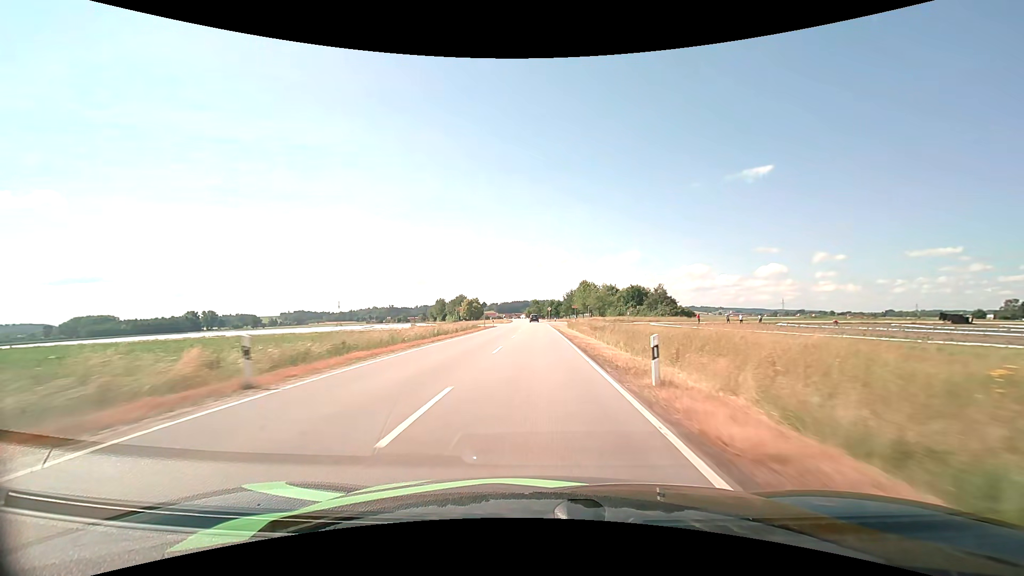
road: tertiary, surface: asphalt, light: Day
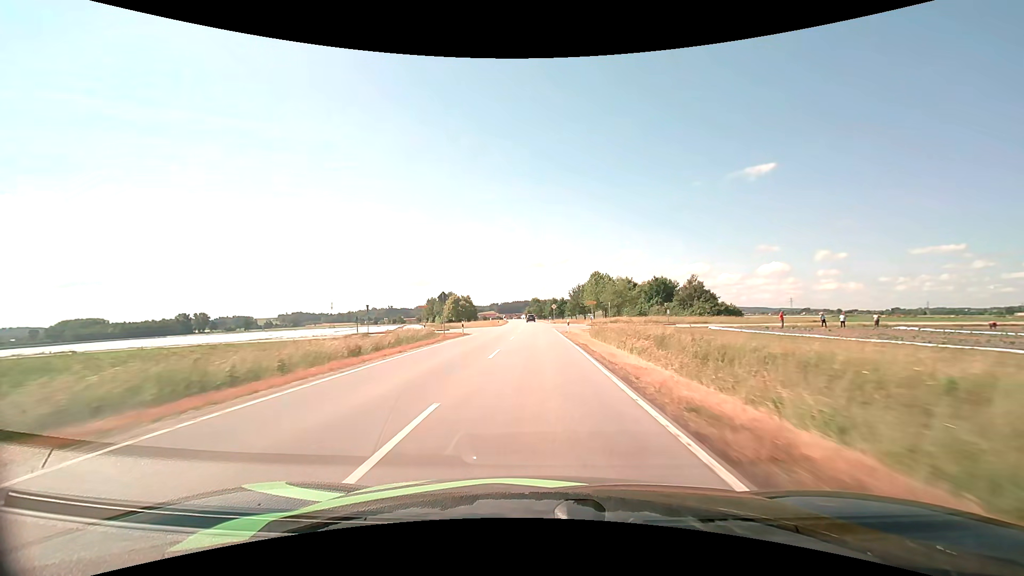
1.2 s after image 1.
(0.0, +26.0) m; 0°
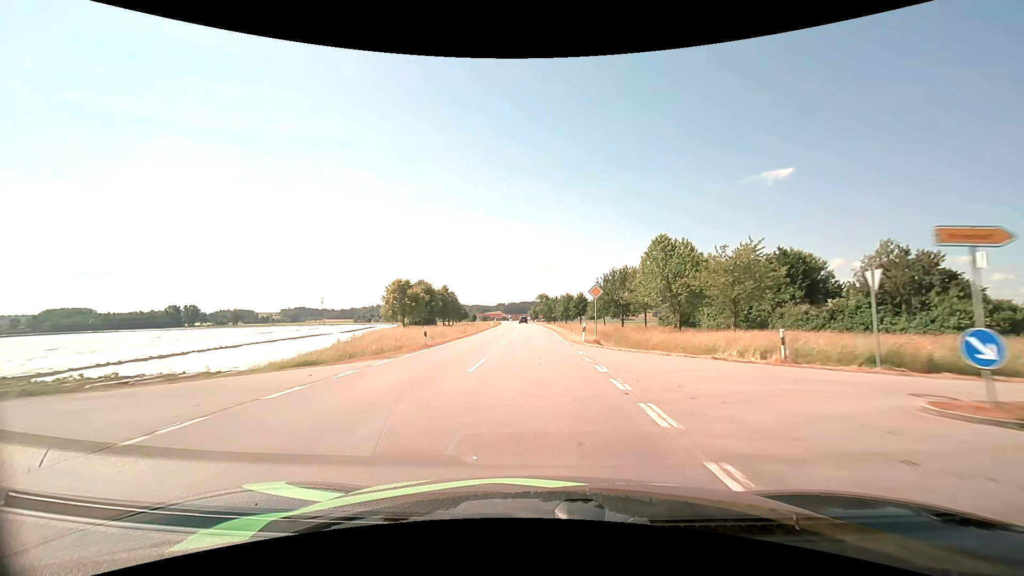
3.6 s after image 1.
(-0.1, +52.3) m; -1°
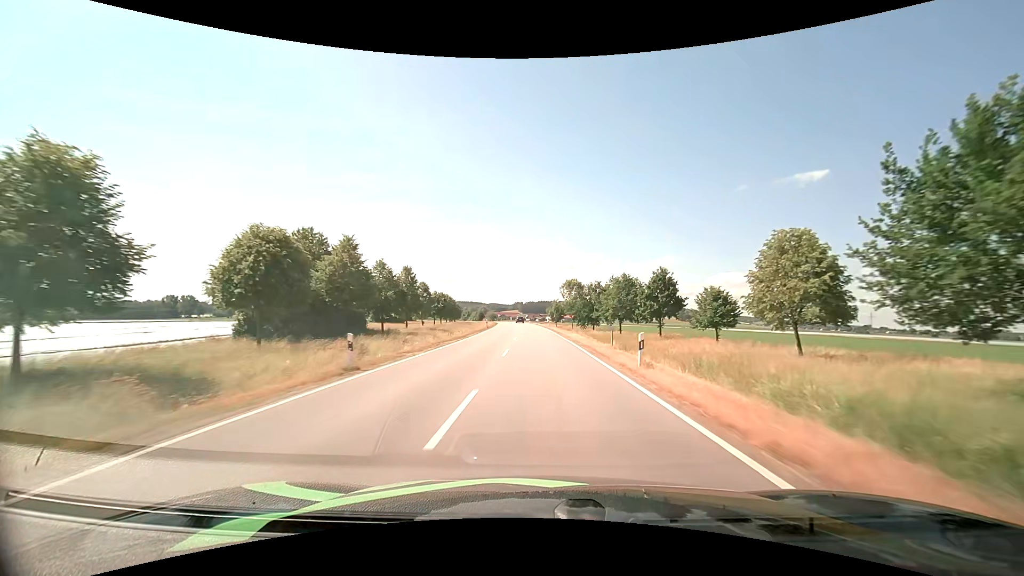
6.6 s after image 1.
(-1.6, +68.1) m; -2°
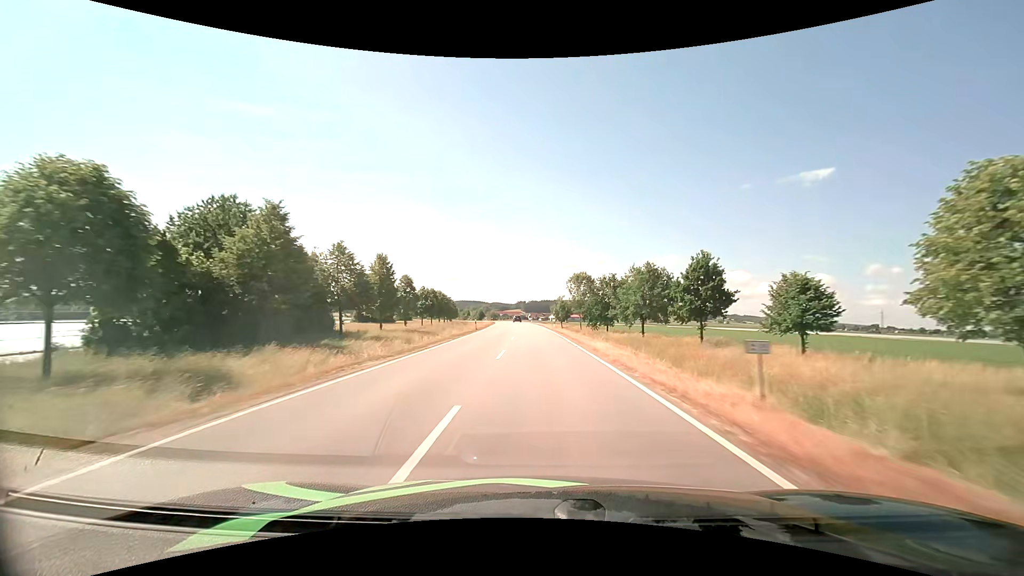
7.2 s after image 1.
(0.0, +14.2) m; 0°
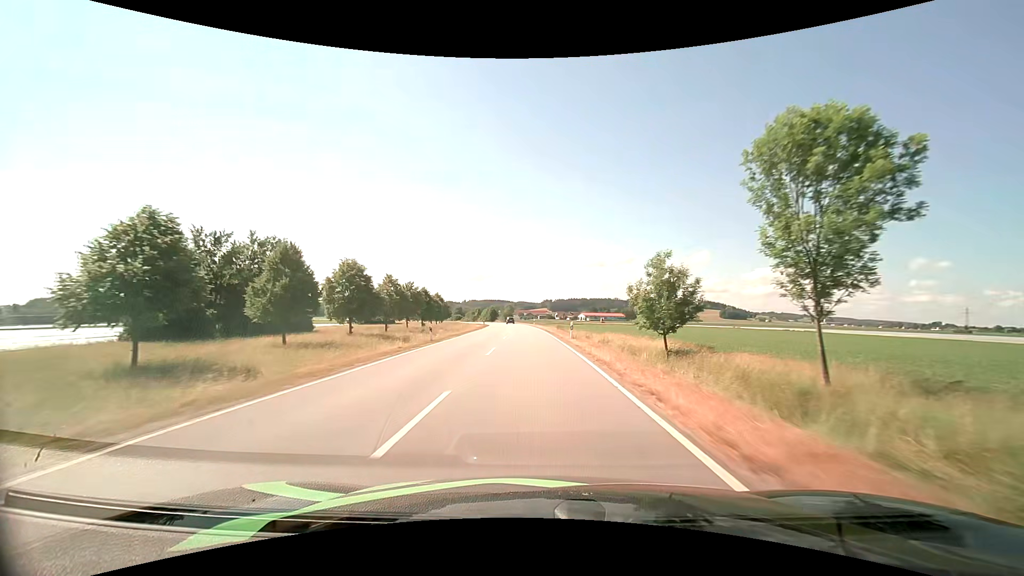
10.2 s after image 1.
(-1.6, +71.6) m; -3°
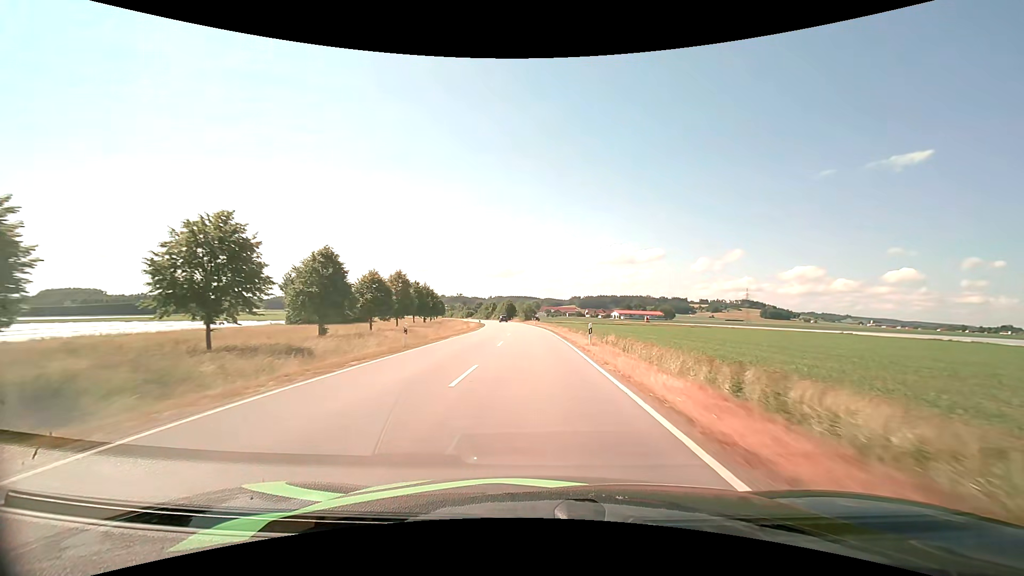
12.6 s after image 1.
(-1.6, +56.5) m; -3°
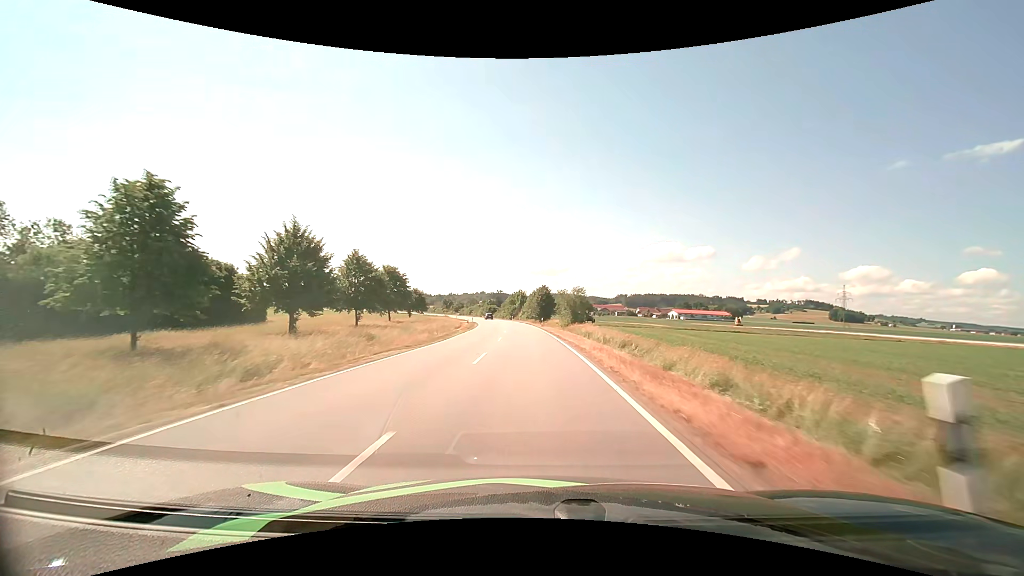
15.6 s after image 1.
(-2.4, +68.4) m; -5°
(0, +10) (0, +20) (-1, +30) (-1, +40) (-2, +50) (-3, +60) (-4, +70) (-5, +80) (-6, +90) (-8, +100) m
